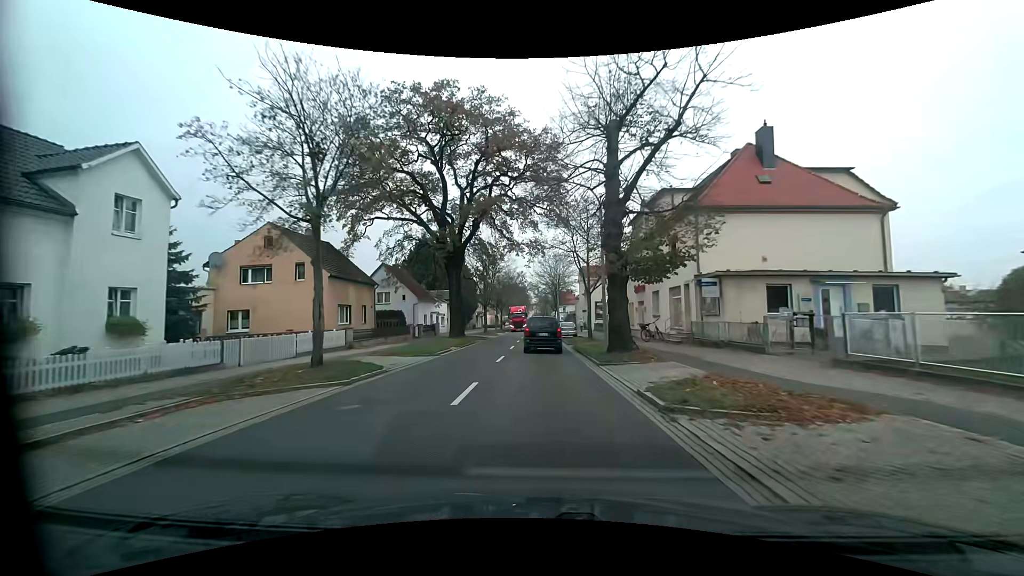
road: primary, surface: asphalt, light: Day
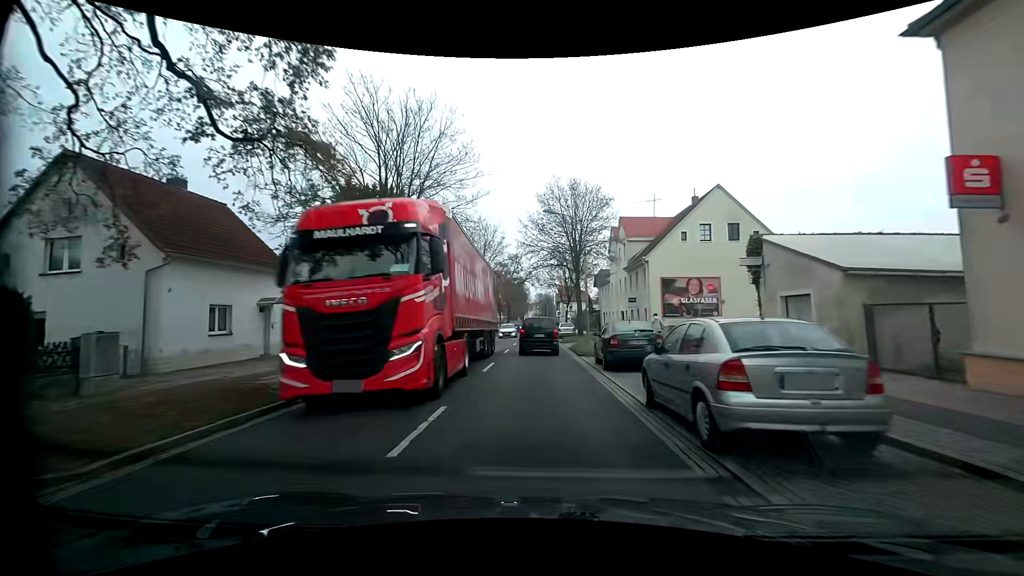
(0.0, +39.2) m; -1°
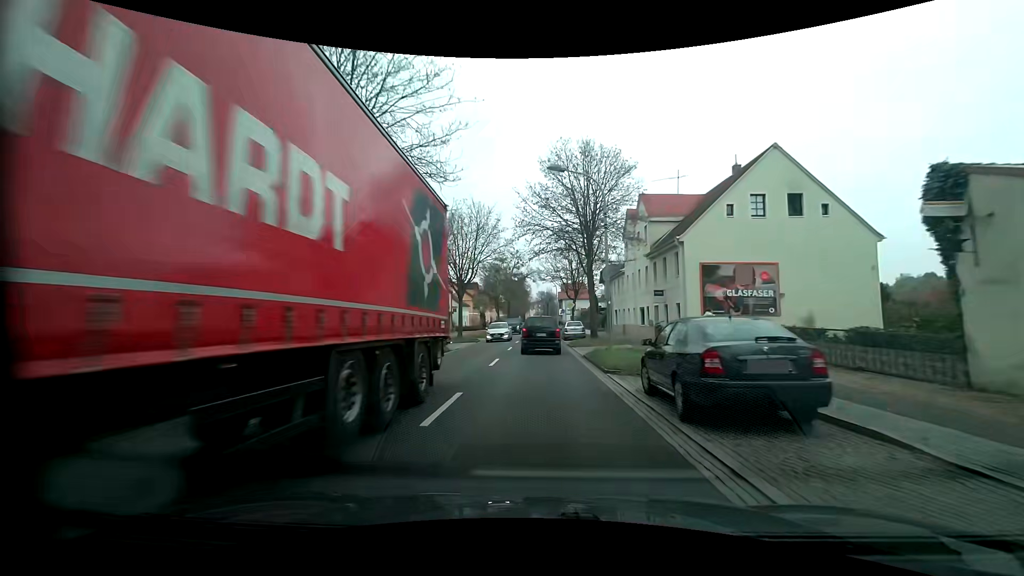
(0.0, +7.6) m; 0°
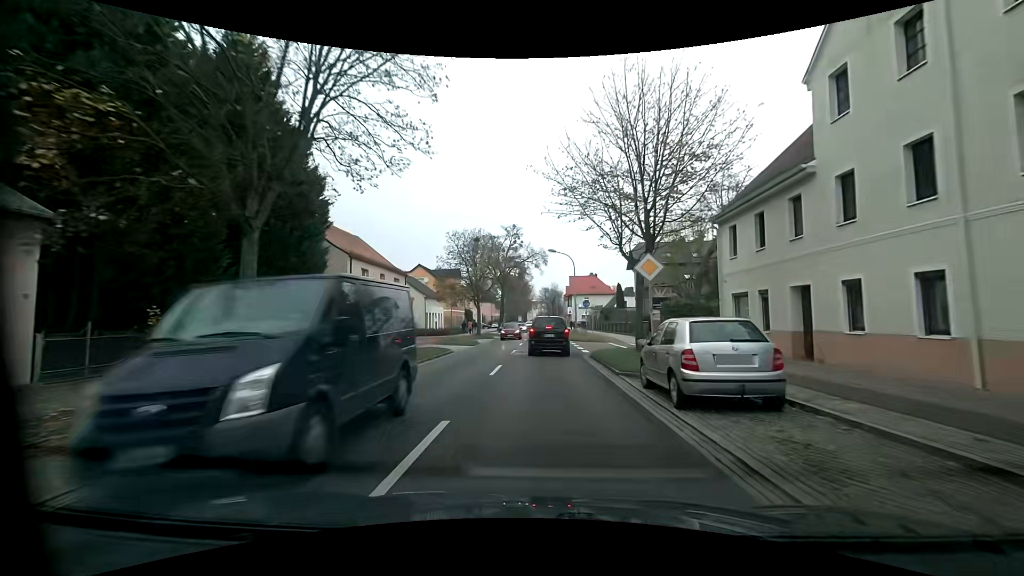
(-0.2, +29.8) m; 0°
(0, +10) (0, +20) (0, +30) (0, +40) (0, +50) (0, +60) (0, +70) (0, +80) (0, +90) (0, +100) m
